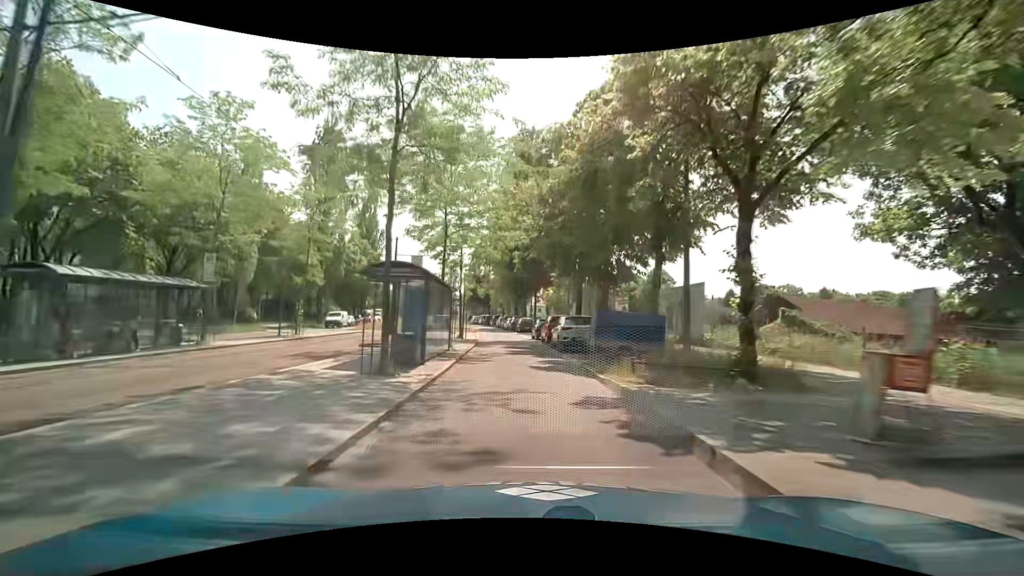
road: secondary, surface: asphalt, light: Day
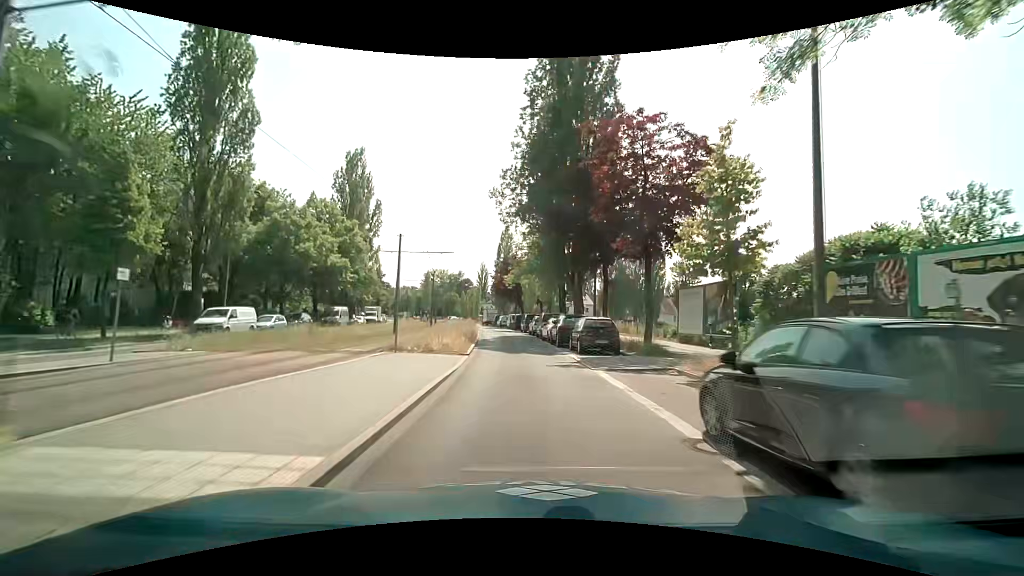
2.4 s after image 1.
(-1.1, +29.8) m; -4°
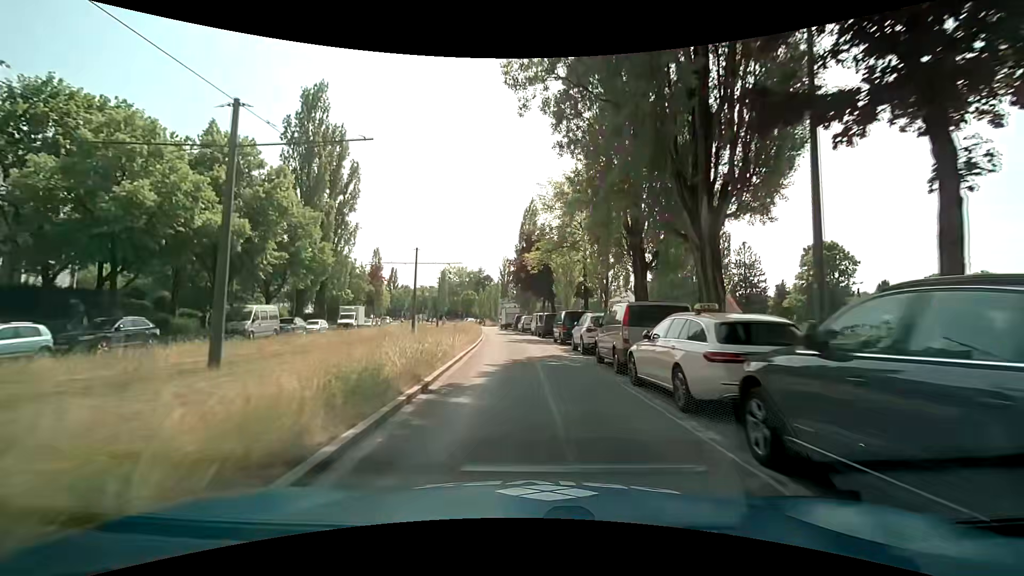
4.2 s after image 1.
(-0.8, +22.4) m; -3°
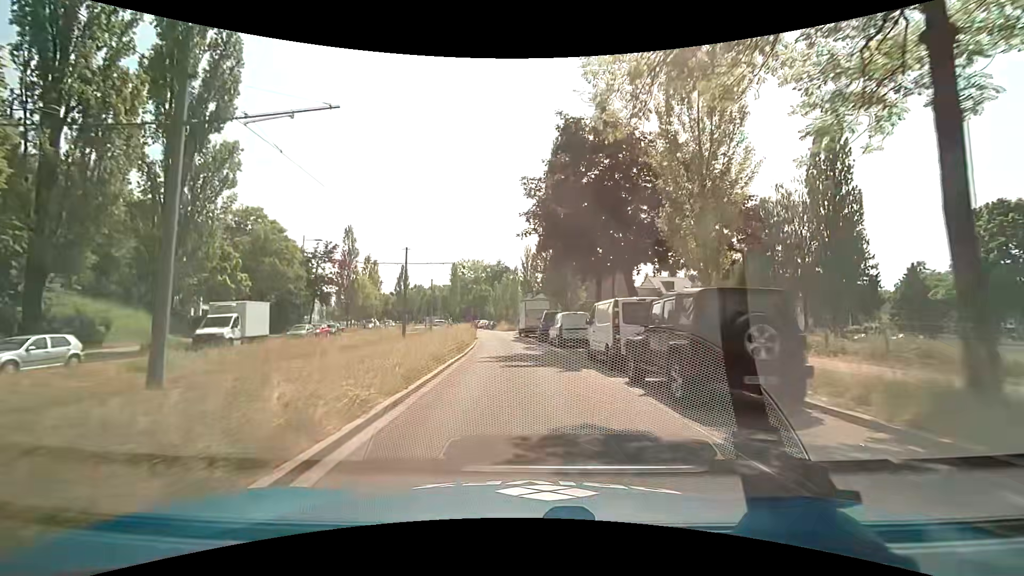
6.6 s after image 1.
(-1.0, +29.9) m; -4°
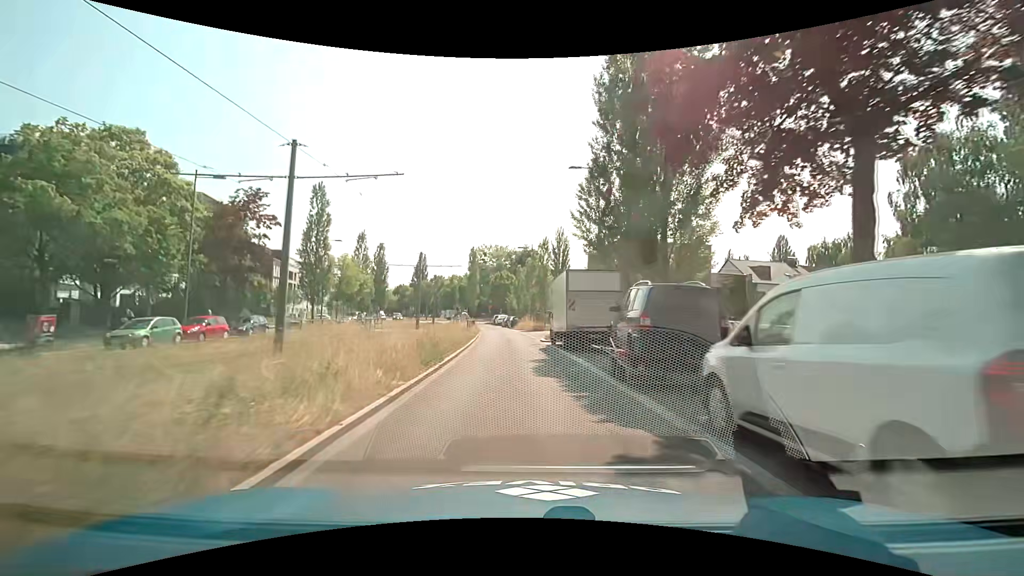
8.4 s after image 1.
(-0.4, +22.4) m; -3°
(0, +10) (-1, +20) (-1, +30) (-2, +40) (-3, +50) (-4, +60) (-6, +70) (-7, +80) (-9, +89) (-11, +99) m
